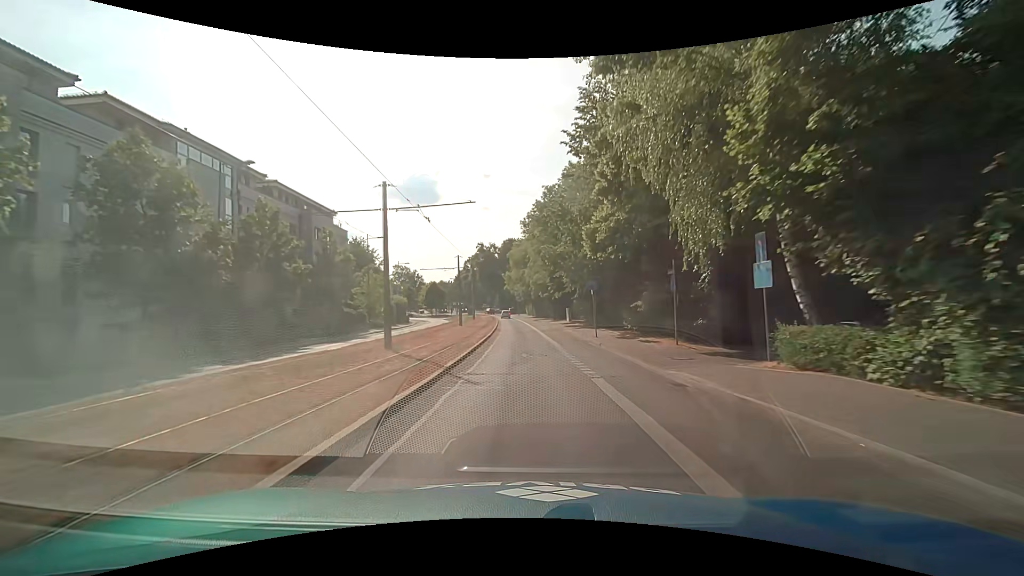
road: secondary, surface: asphalt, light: Day
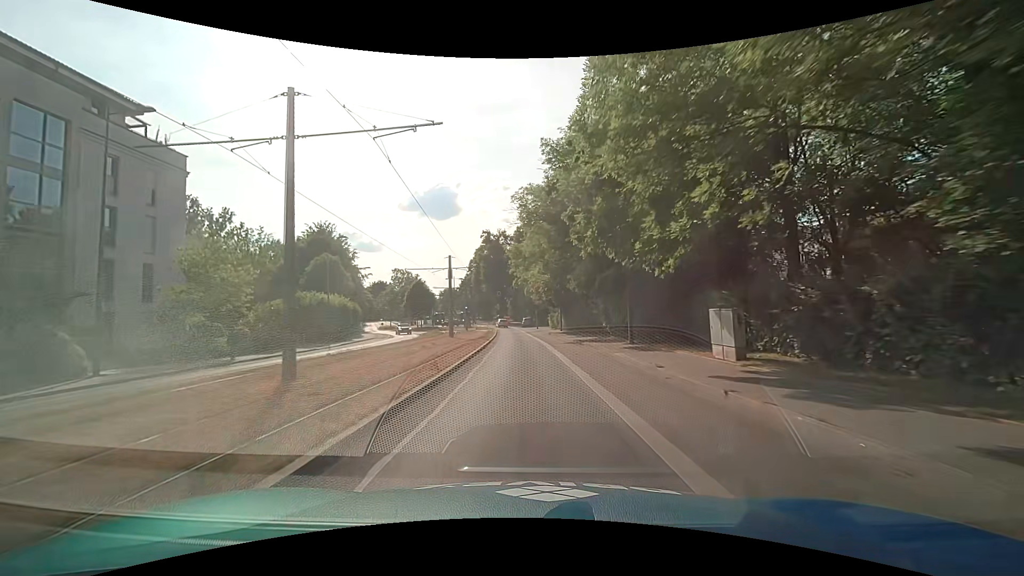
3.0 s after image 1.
(-0.9, +37.8) m; -3°
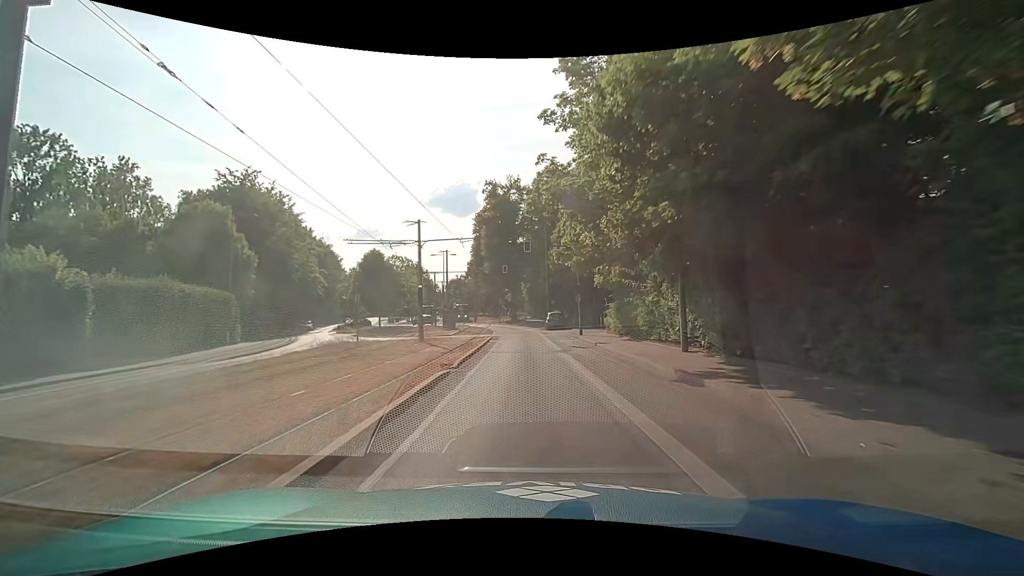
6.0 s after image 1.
(-0.7, +36.9) m; -2°
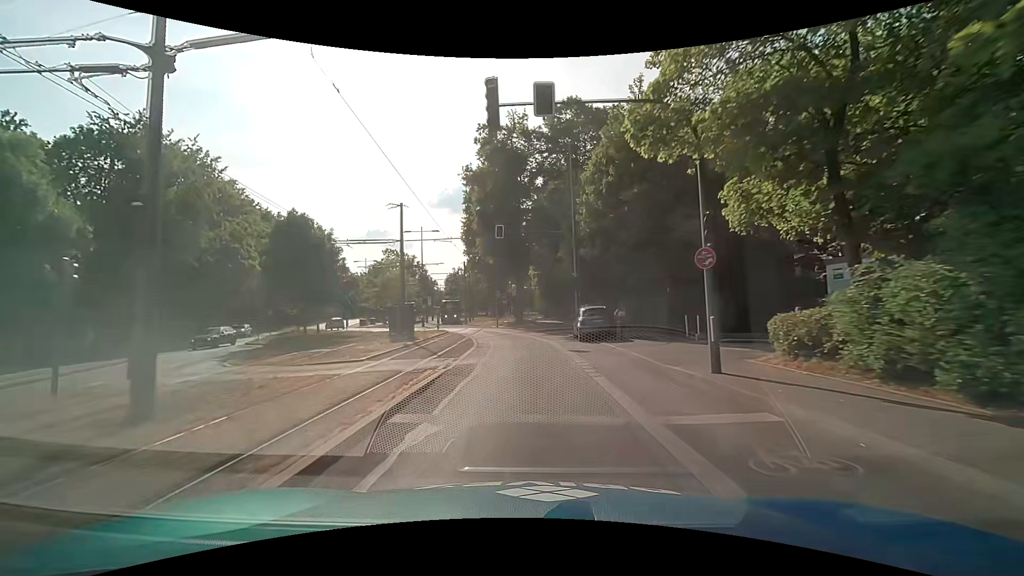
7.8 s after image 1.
(-0.3, +21.1) m; -1°
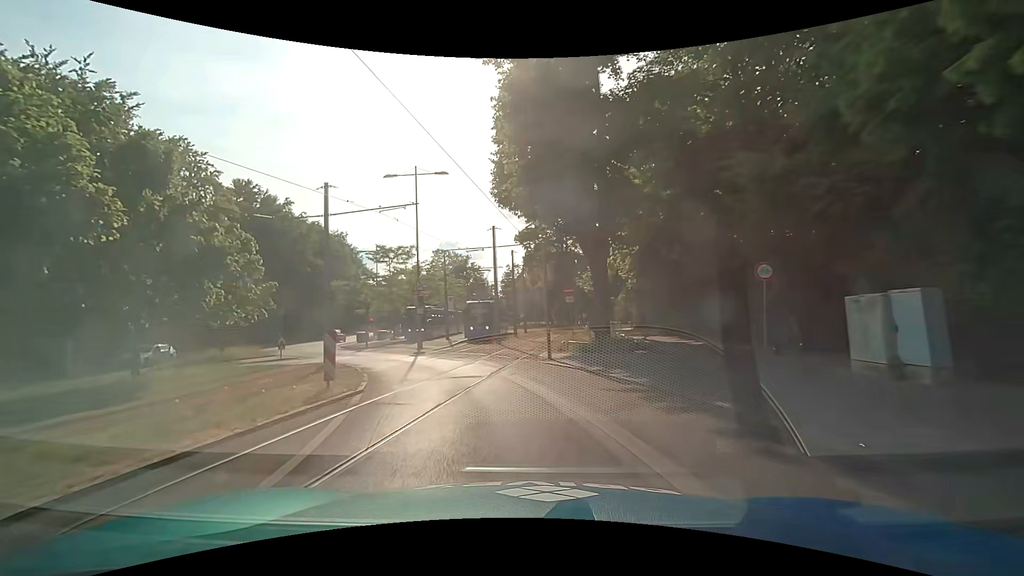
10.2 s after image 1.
(-0.9, +25.8) m; -8°
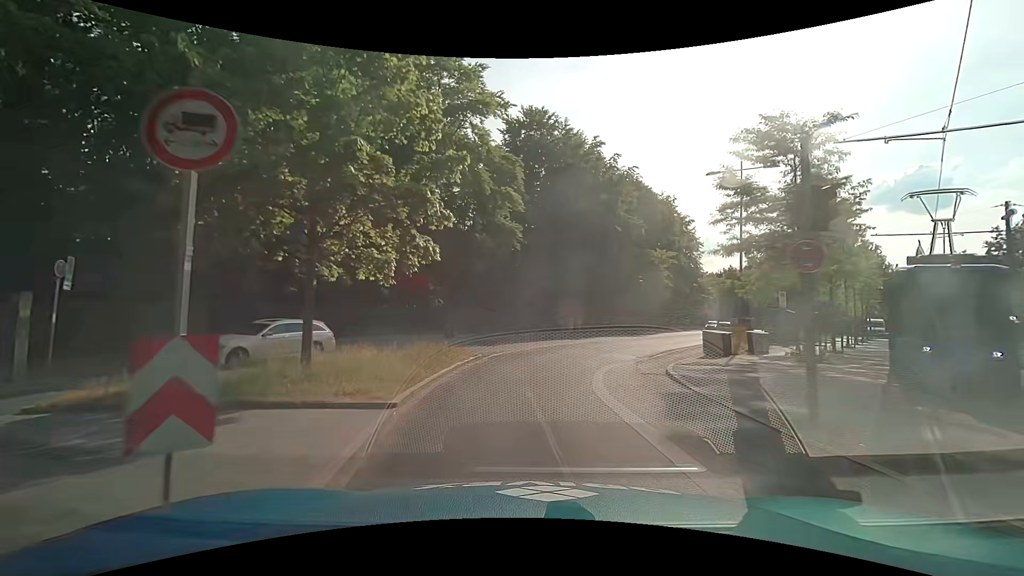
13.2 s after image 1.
(-9.5, +27.3) m; -36°
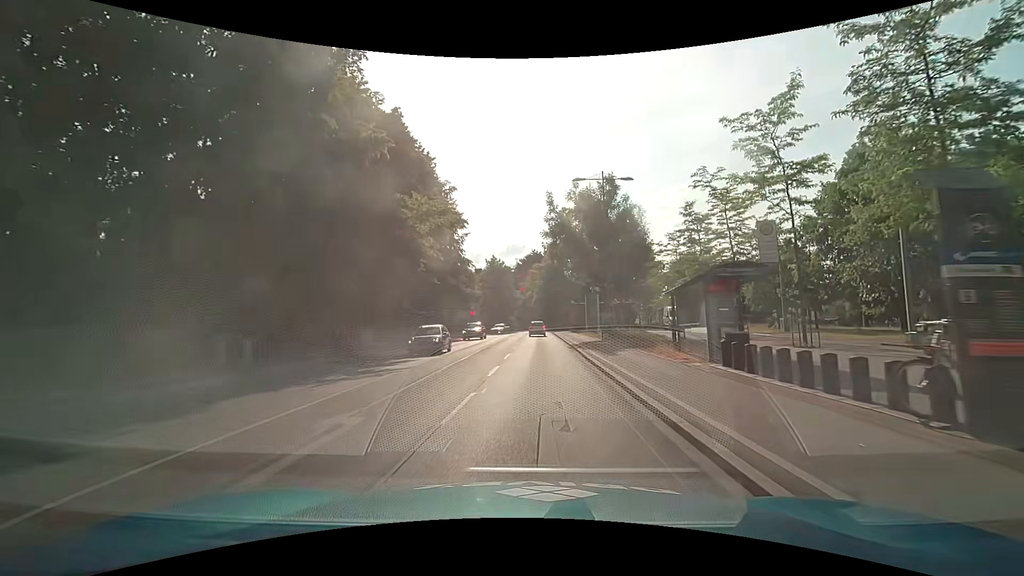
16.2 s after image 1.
(+5.4, +28.2) m; +28°
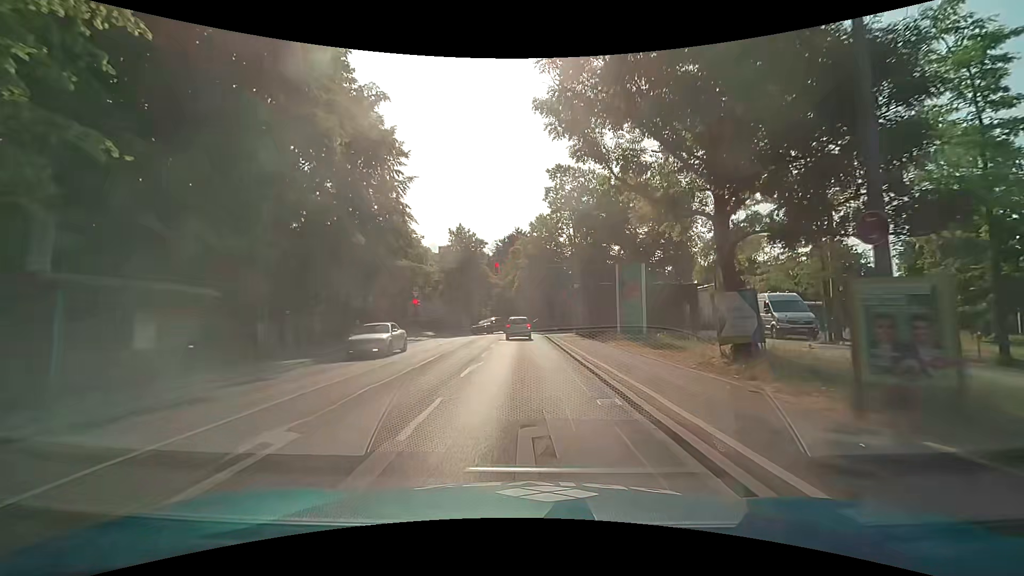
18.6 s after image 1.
(+0.6, +25.2) m; +3°
(0, +10) (0, +20) (-1, +30) (-1, +40) (+1, +50) (+9, +55) (+19, +56) (+29, +57) (+39, +59) (+49, +60) m
